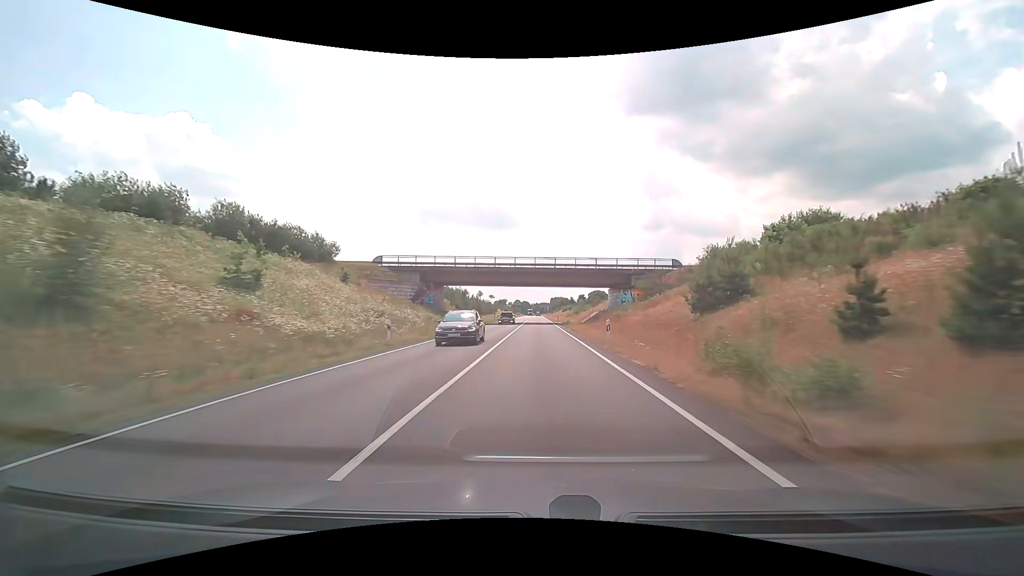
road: trunk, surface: asphalt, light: Day
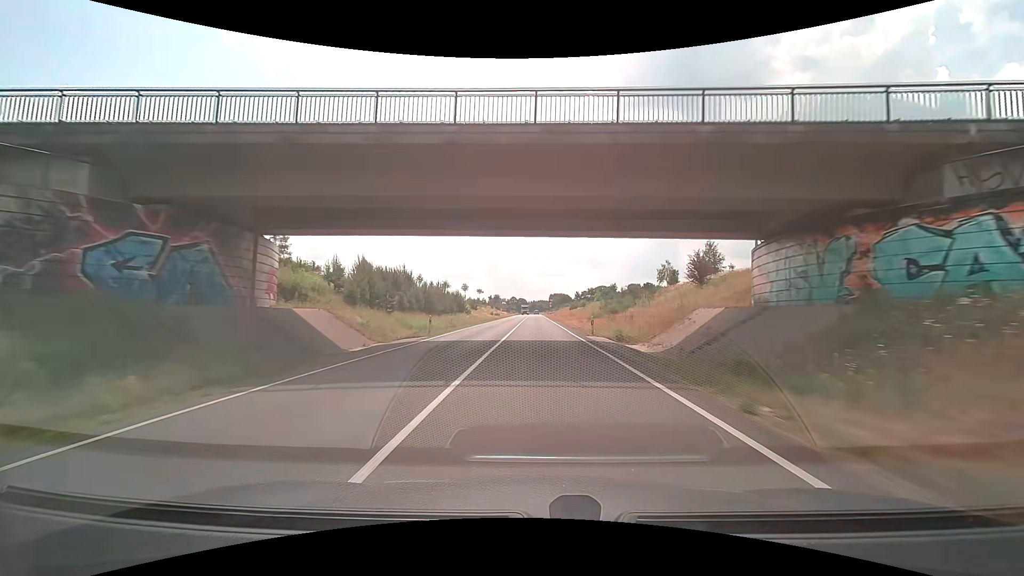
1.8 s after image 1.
(+0.2, +44.9) m; +1°
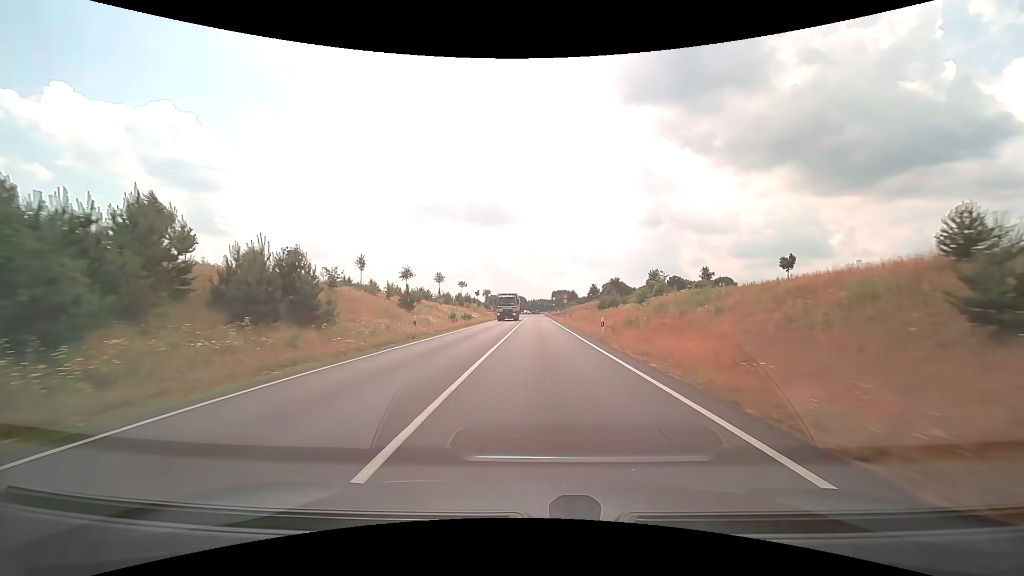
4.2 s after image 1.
(0.0, +53.6) m; 0°
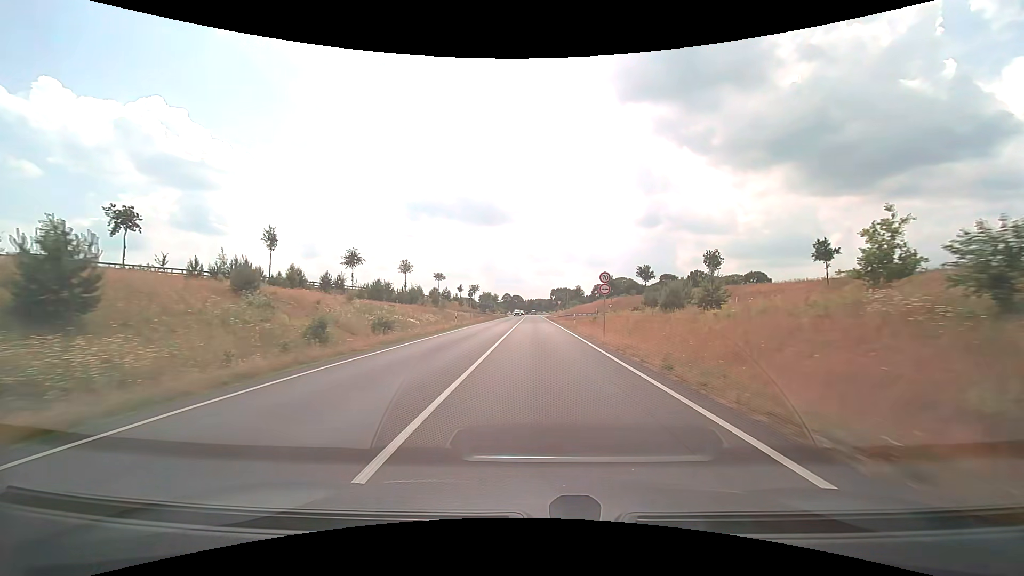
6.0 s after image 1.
(+0.1, +35.2) m; 0°
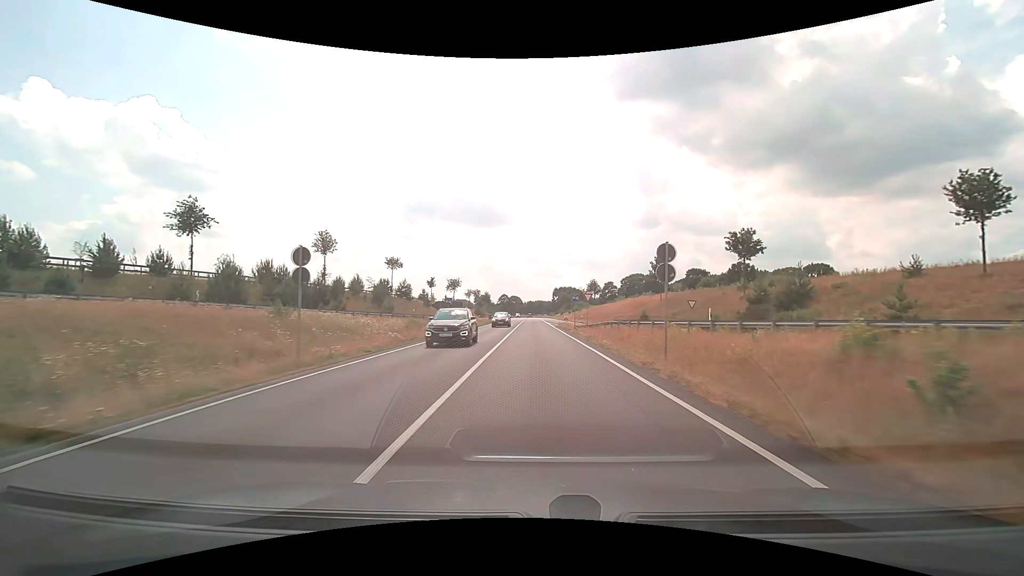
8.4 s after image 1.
(0.0, +41.9) m; 0°
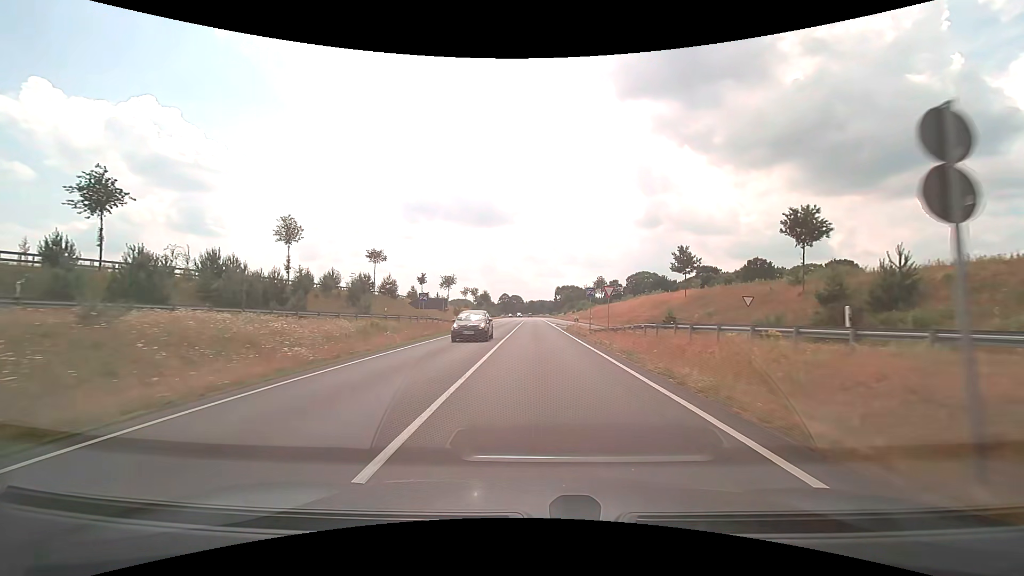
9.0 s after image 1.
(0.0, +10.2) m; 0°
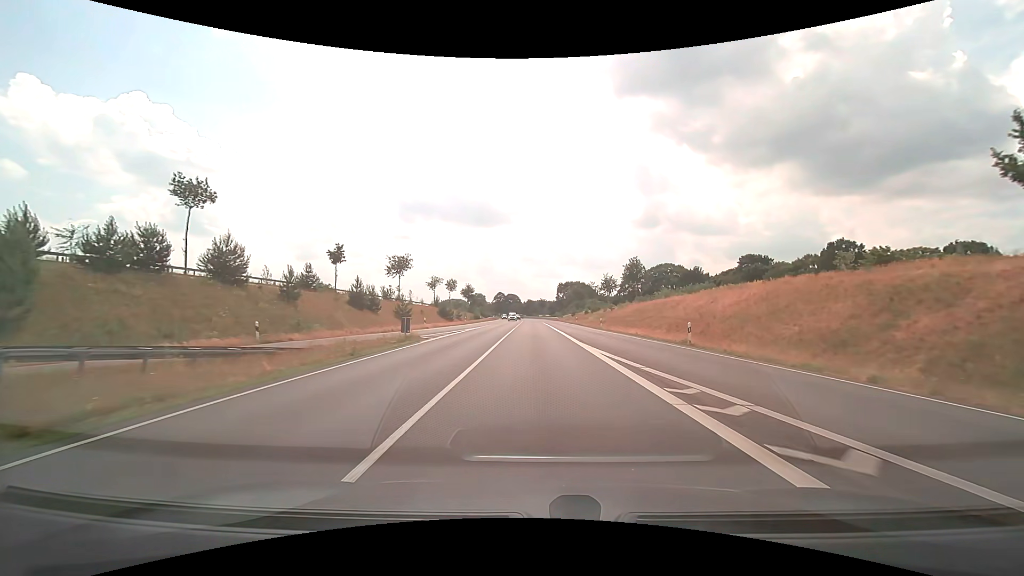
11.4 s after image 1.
(0.0, +40.9) m; 0°
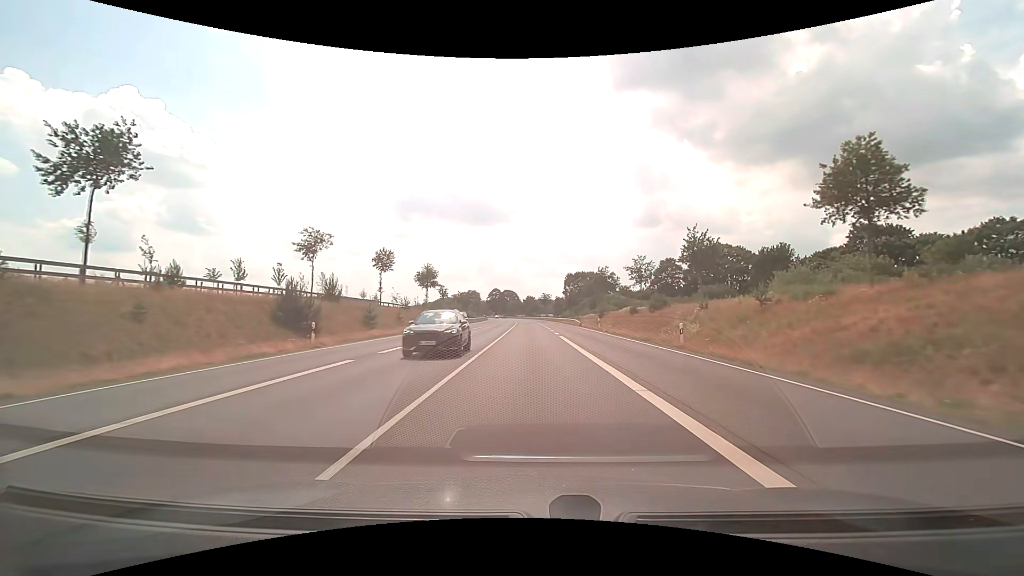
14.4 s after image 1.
(0.0, +51.8) m; 0°
(0, +10) (0, +20) (0, +30) (0, +40) (0, +50) (0, +60) (-1, +70) (-1, +80) (-1, +90) (-2, +100) m
